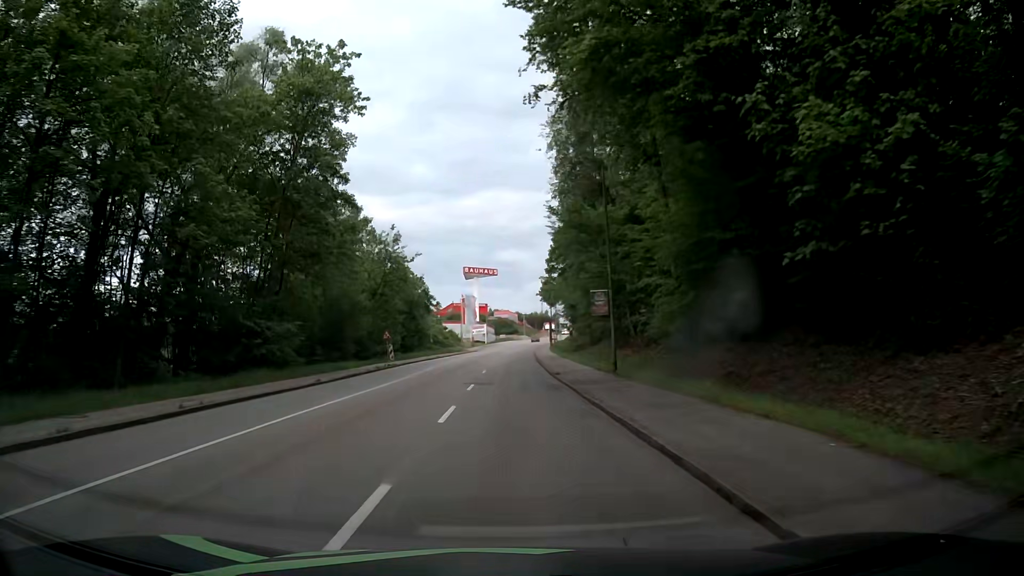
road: tertiary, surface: asphalt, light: Day
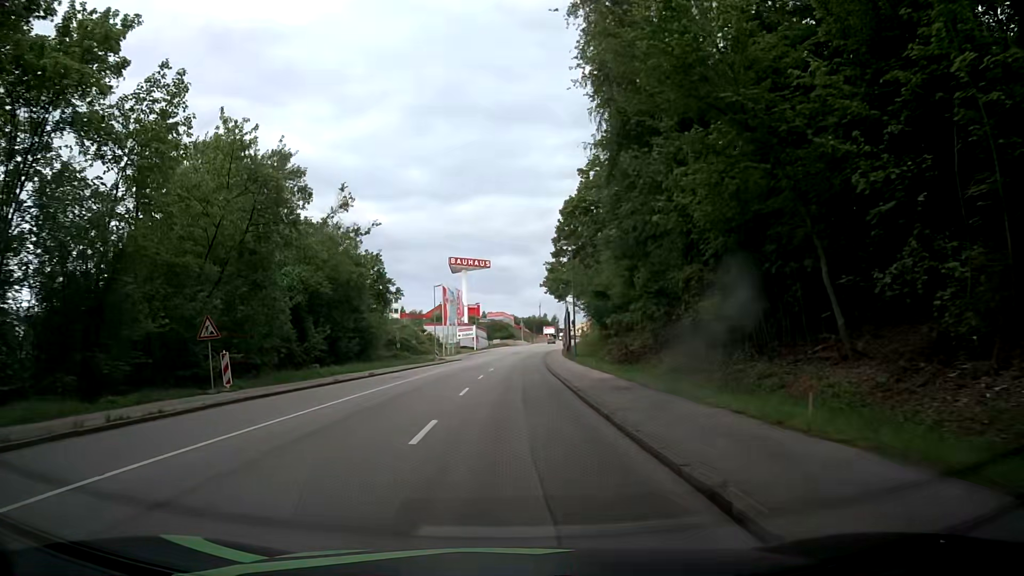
(+0.4, +30.4) m; +1°
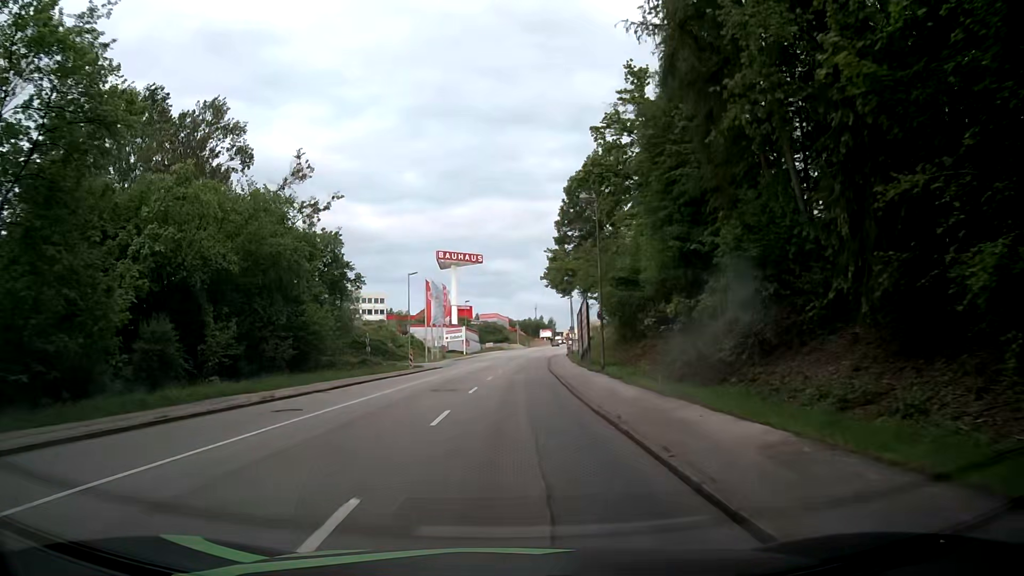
(0.0, +15.2) m; 0°
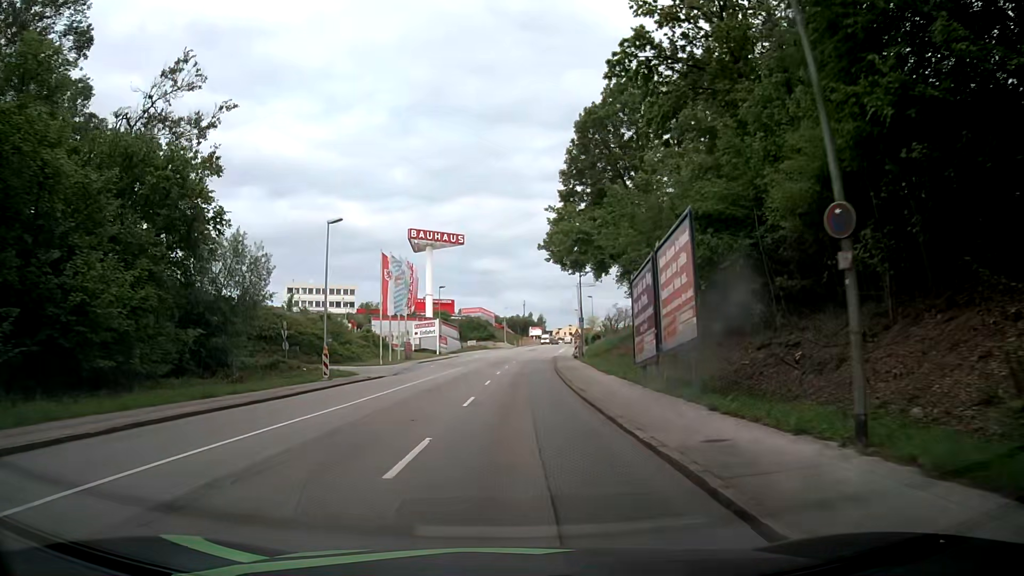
(+0.3, +22.8) m; +1°
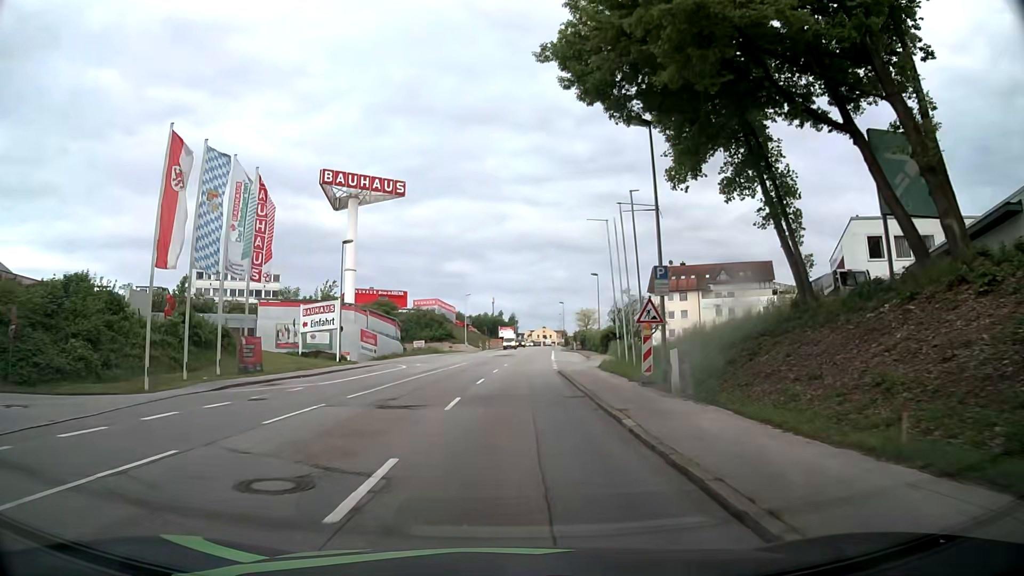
(+1.1, +38.1) m; +3°
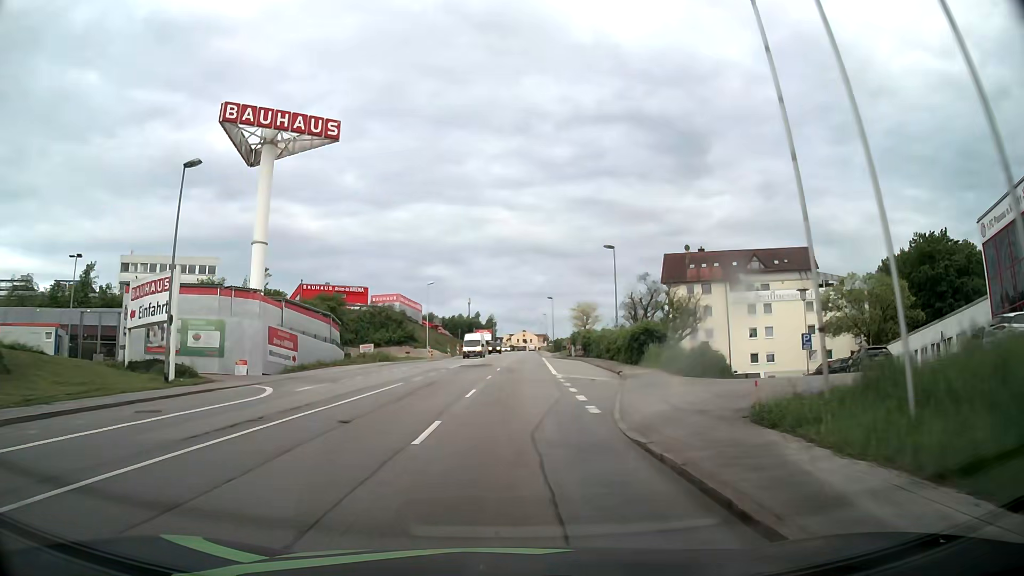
(+0.4, +22.7) m; +2°
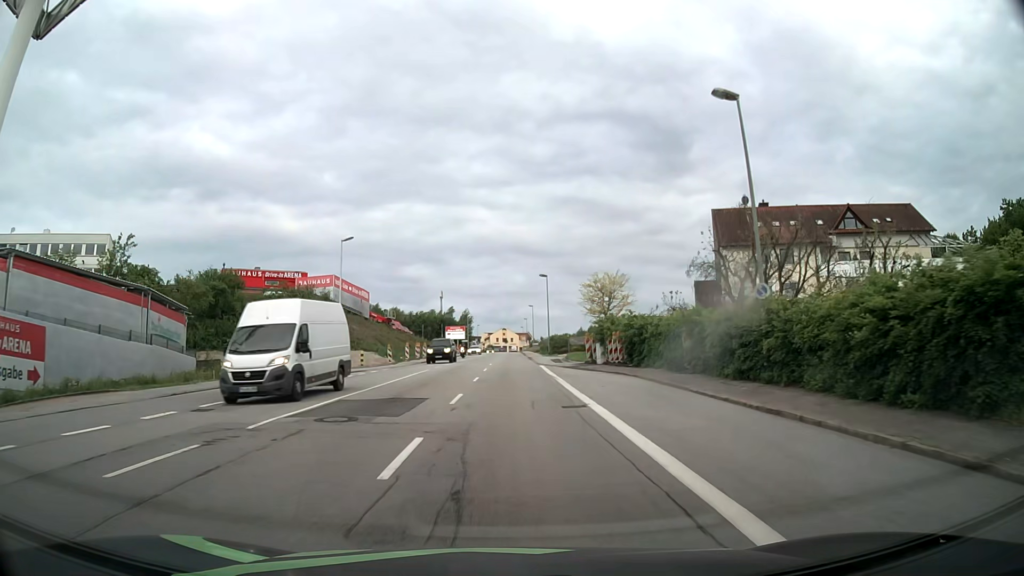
(+0.6, +30.4) m; +2°
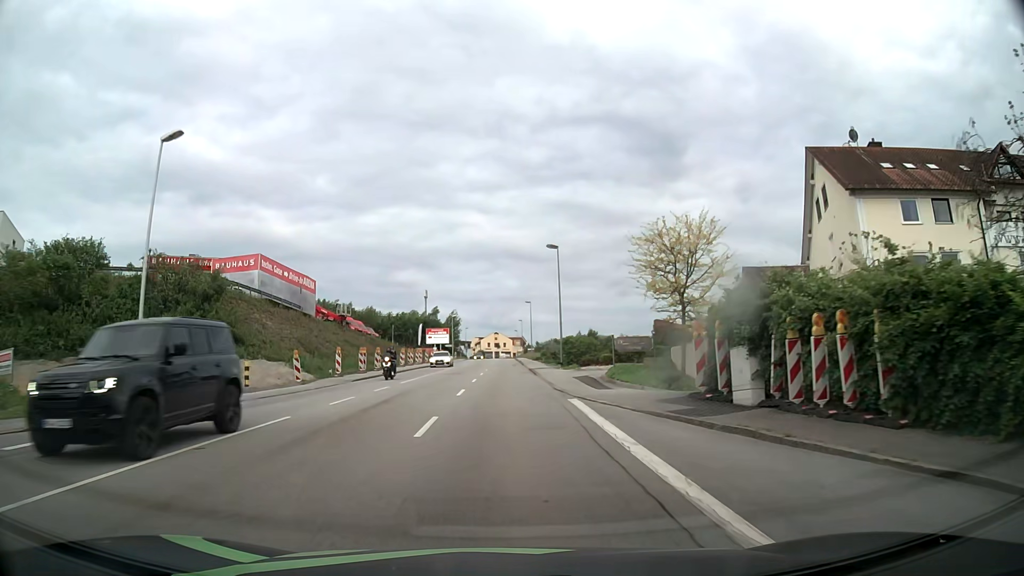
(0.0, +22.8) m; 0°
(0, +10) (0, +20) (0, +30) (0, +40) (0, +50) (0, +60) (0, +70) (0, +80) (0, +90) (0, +100) m
